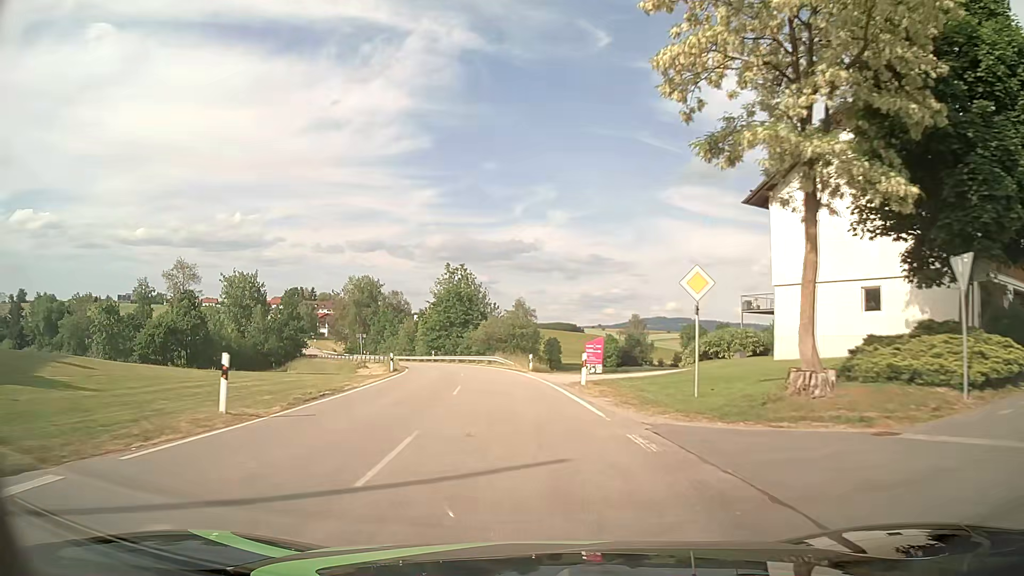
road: tertiary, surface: asphalt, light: Day
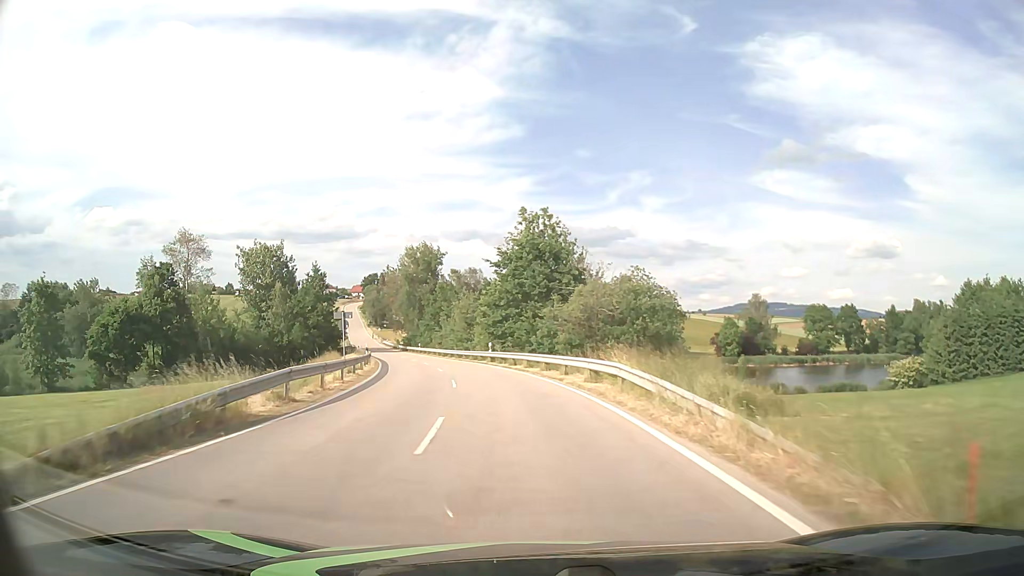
(-2.4, +34.2) m; -8°
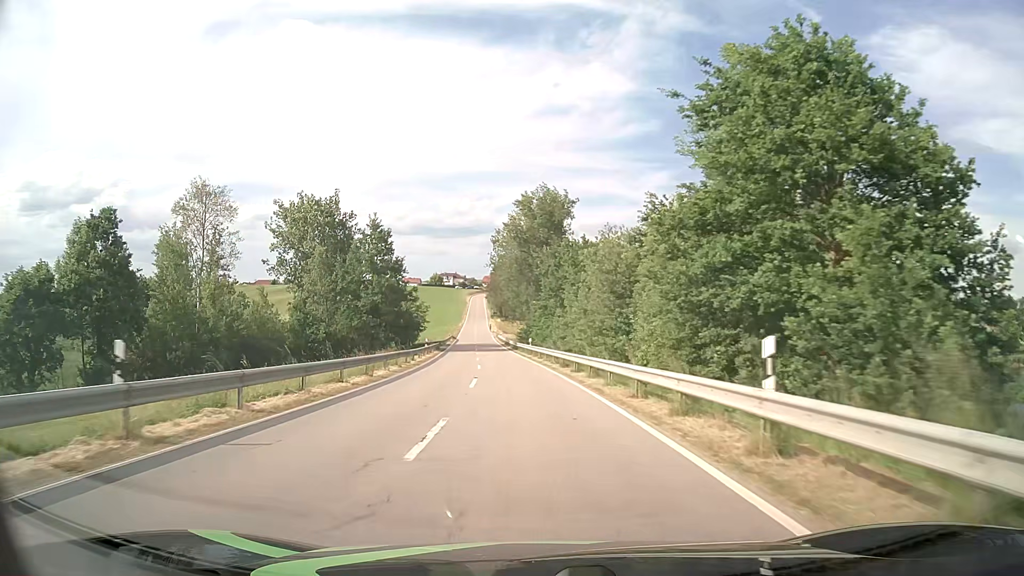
(-3.6, +36.1) m; -12°
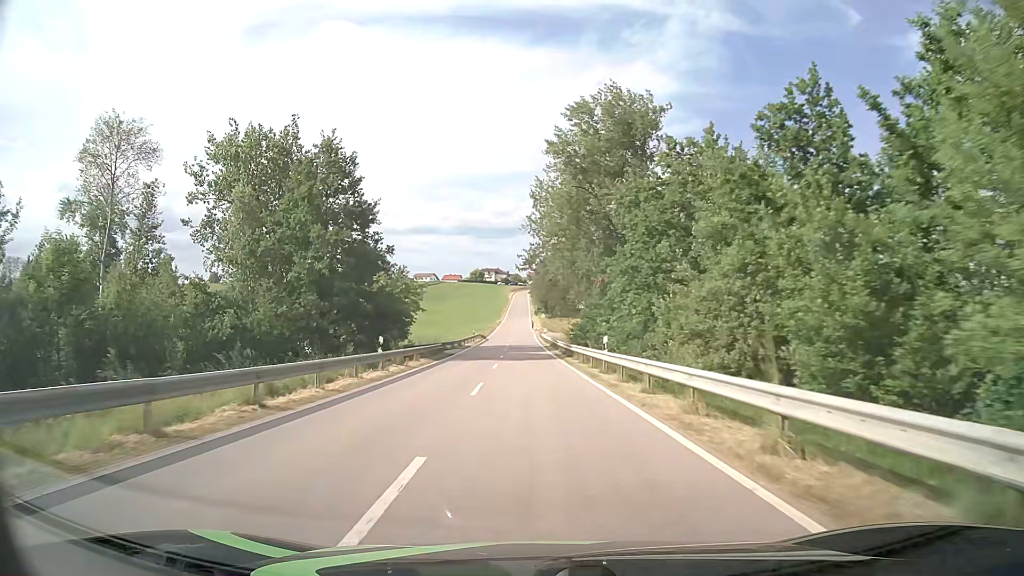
(-1.1, +28.1) m; -4°
(0, +10) (0, +20) (0, +30) (-1, +40) (-1, +50) (-1, +60) (-1, +70) (-2, +80) (-2, +90) (-3, +100) m
